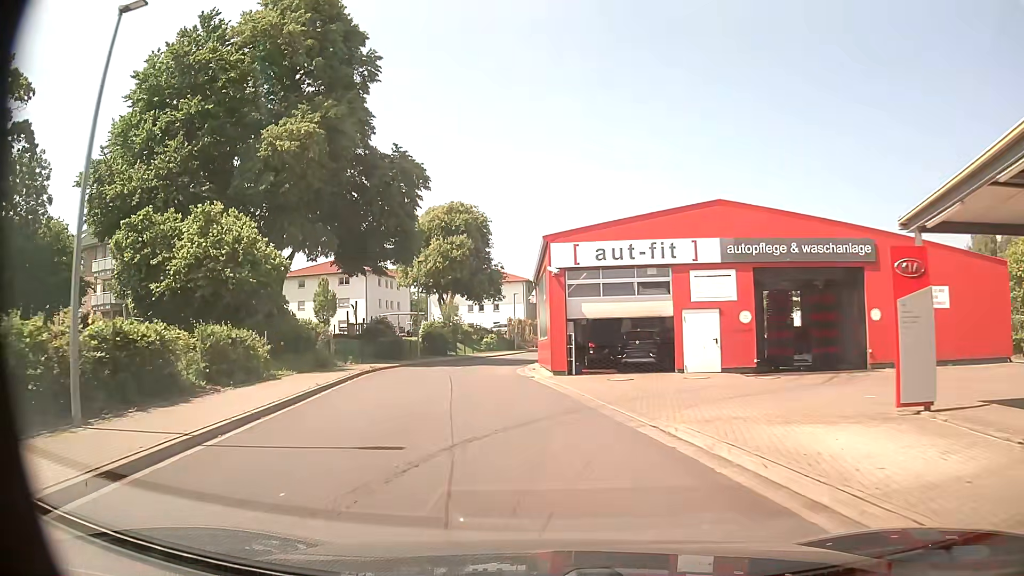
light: Day
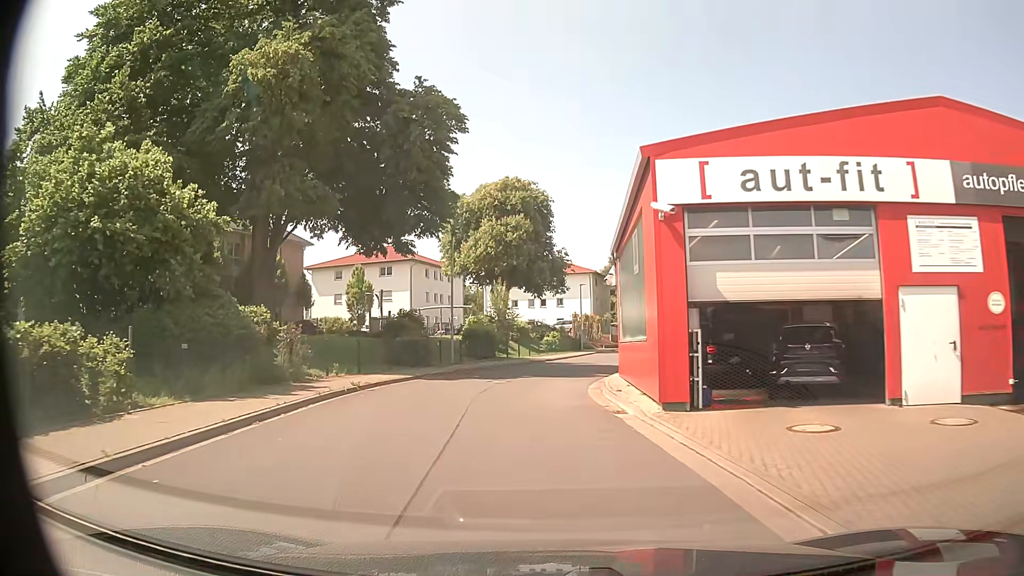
(-0.4, +10.7) m; -5°
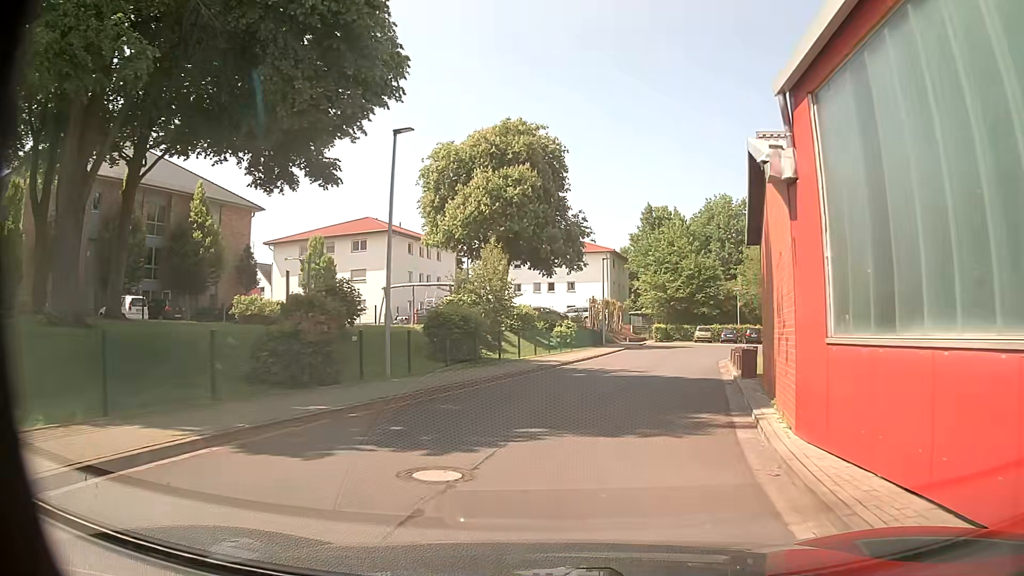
(-0.4, +14.8) m; +1°
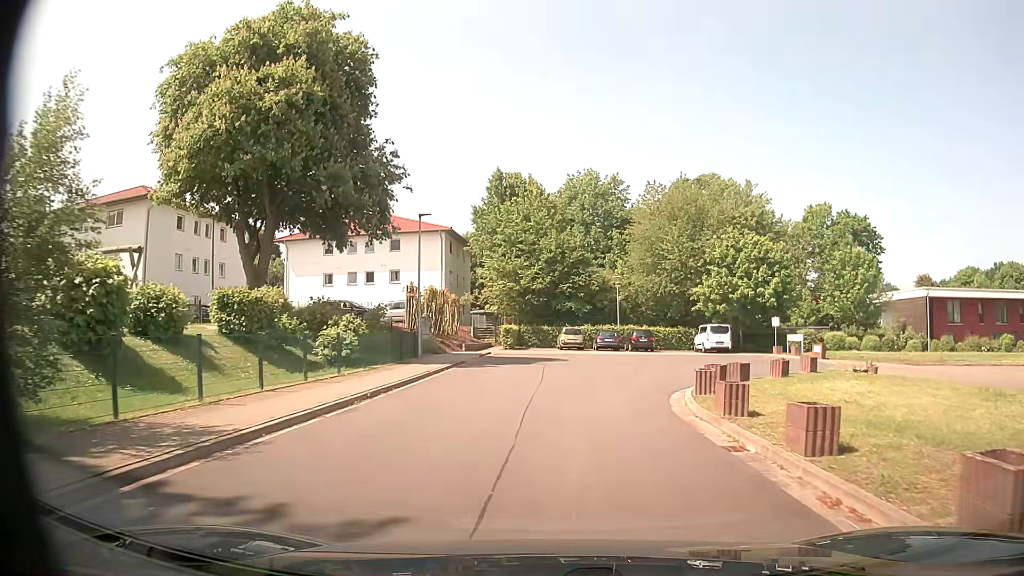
(+2.1, +18.6) m; +12°
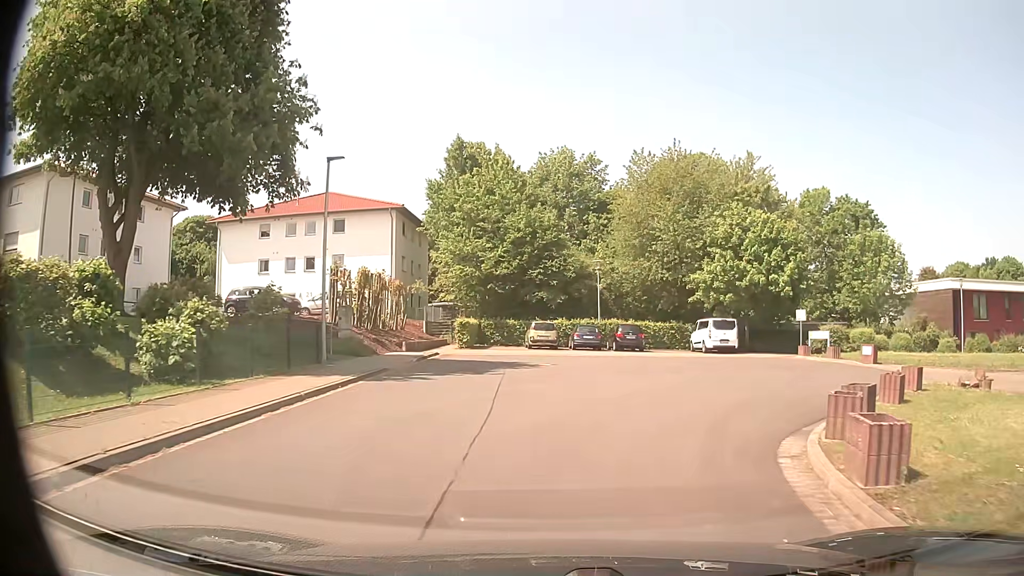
(+0.1, +8.7) m; +2°
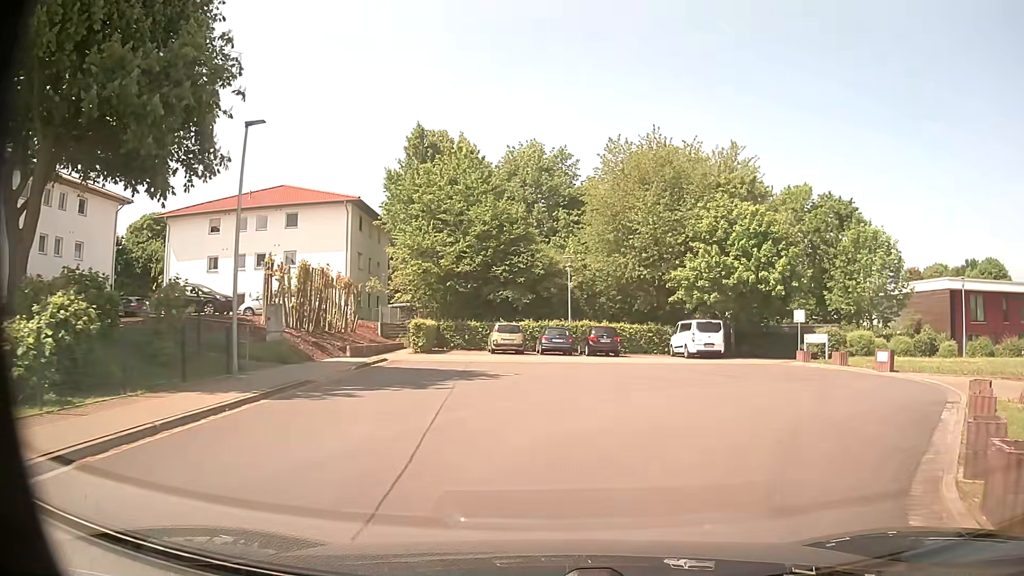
(+0.1, +3.8) m; +2°
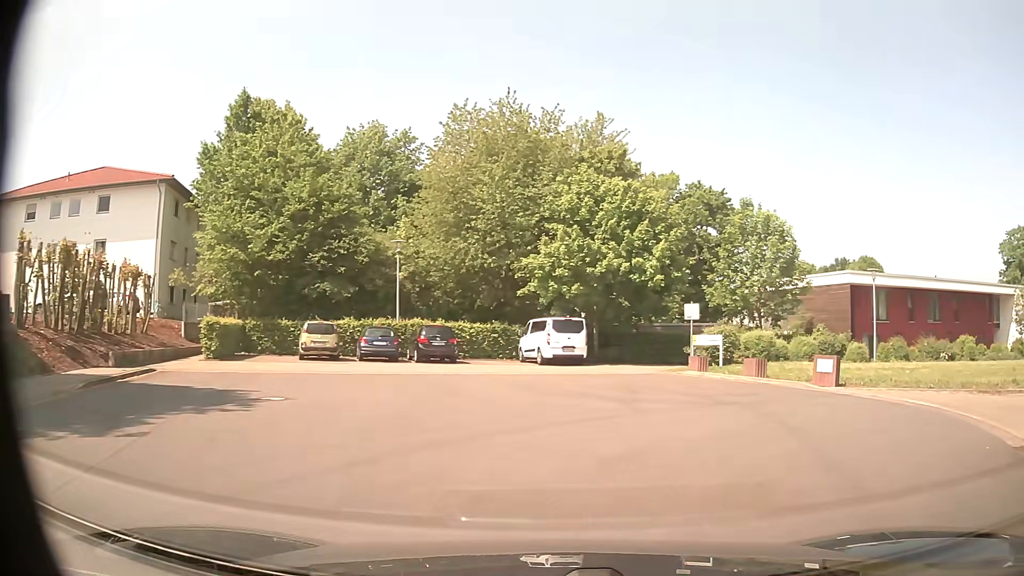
(+0.7, +6.8) m; +13°
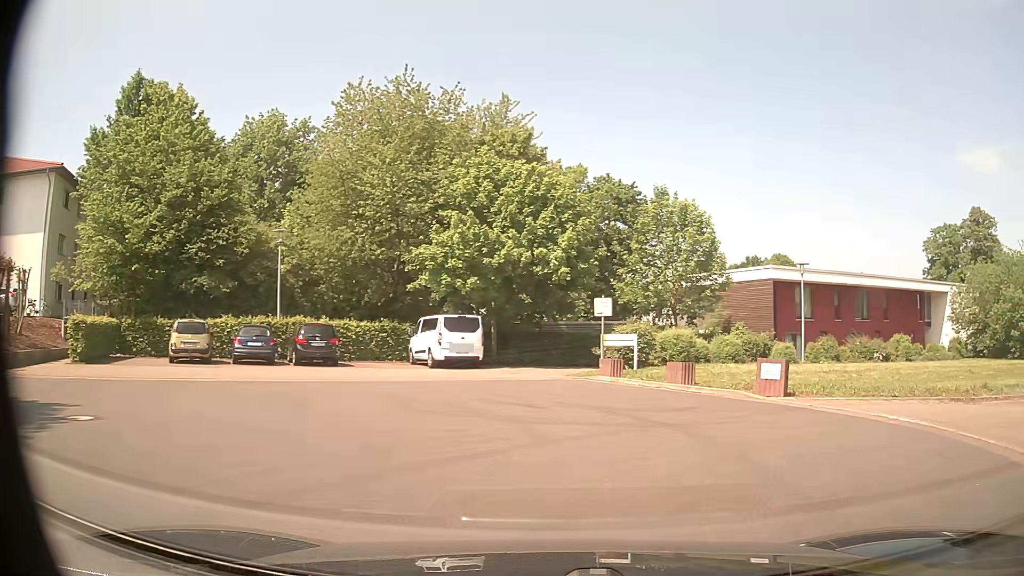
(+0.2, +3.1) m; +8°
